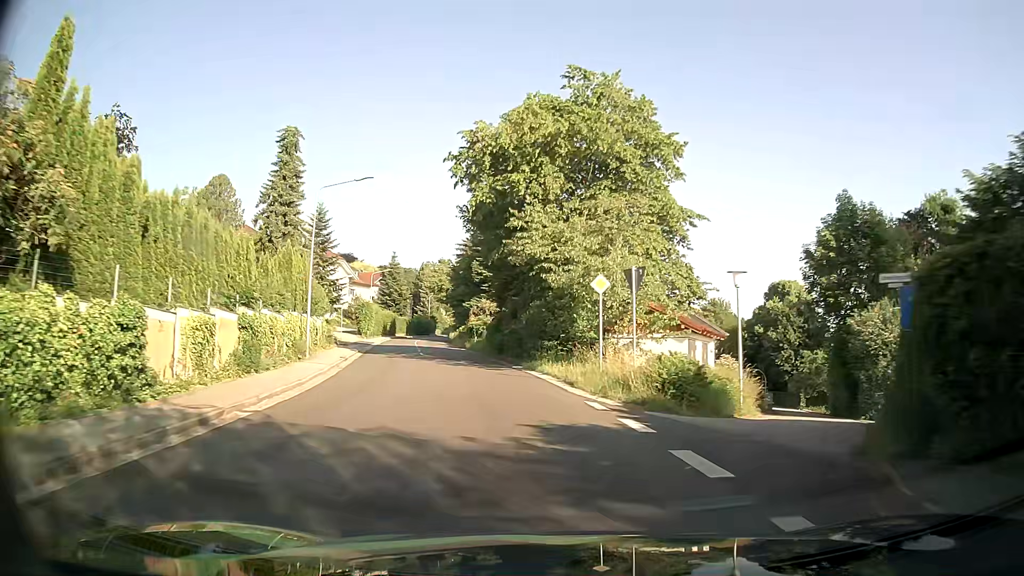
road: tertiary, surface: asphalt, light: Day
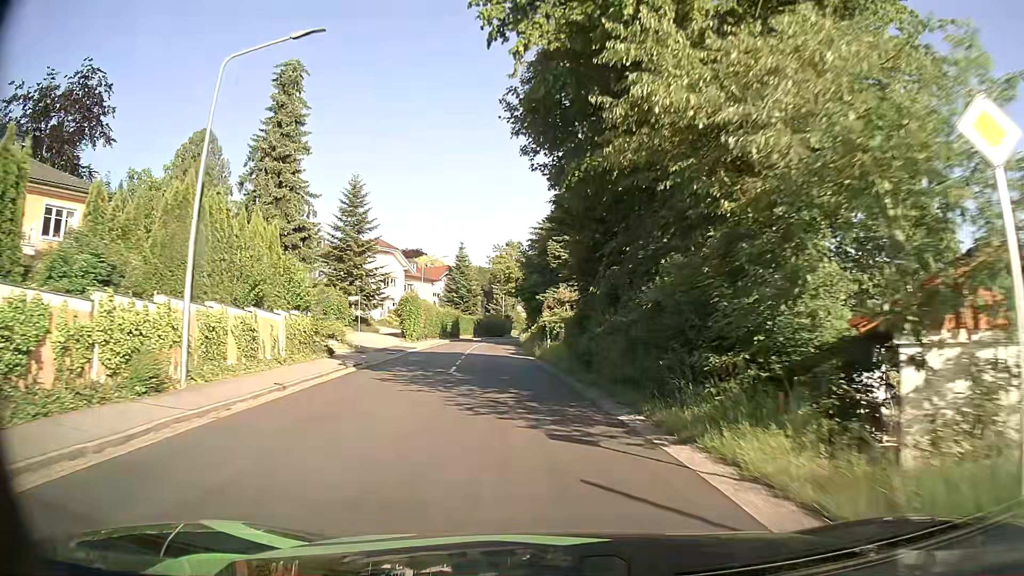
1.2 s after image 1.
(-1.1, +15.4) m; -8°
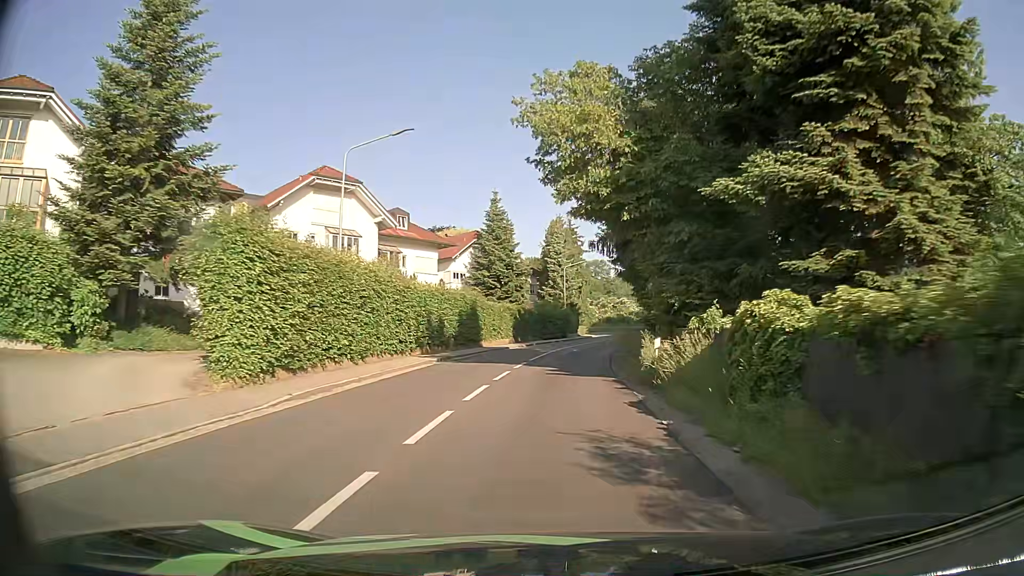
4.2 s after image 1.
(-3.0, +40.0) m; -5°
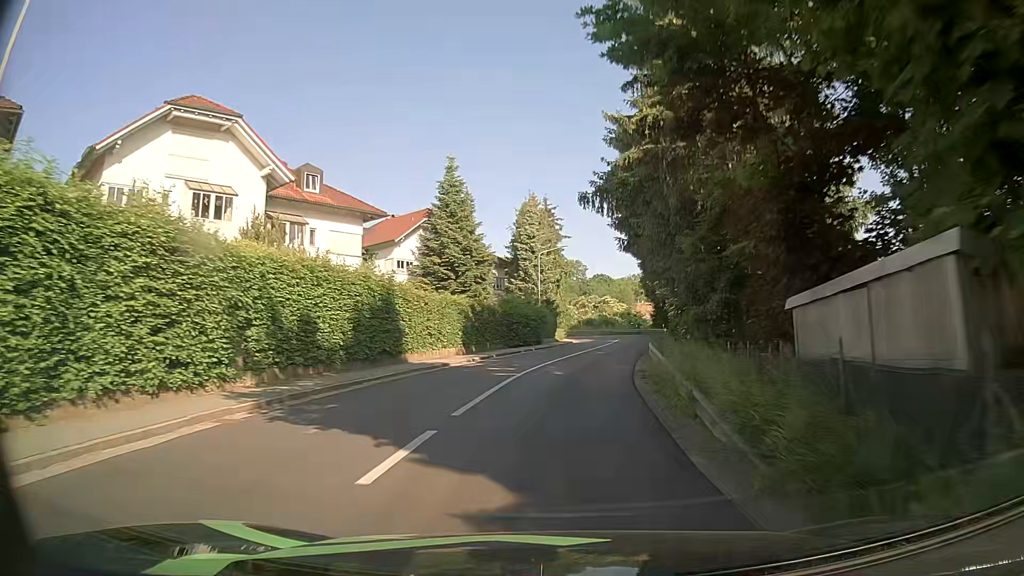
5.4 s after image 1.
(+0.3, +15.2) m; +2°
(0, +10) (+1, +20) (+2, +30) (+4, +40) (+6, +50) (+8, +59) (+9, +69) (+8, +79) (+5, +89) (-1, +97) m
